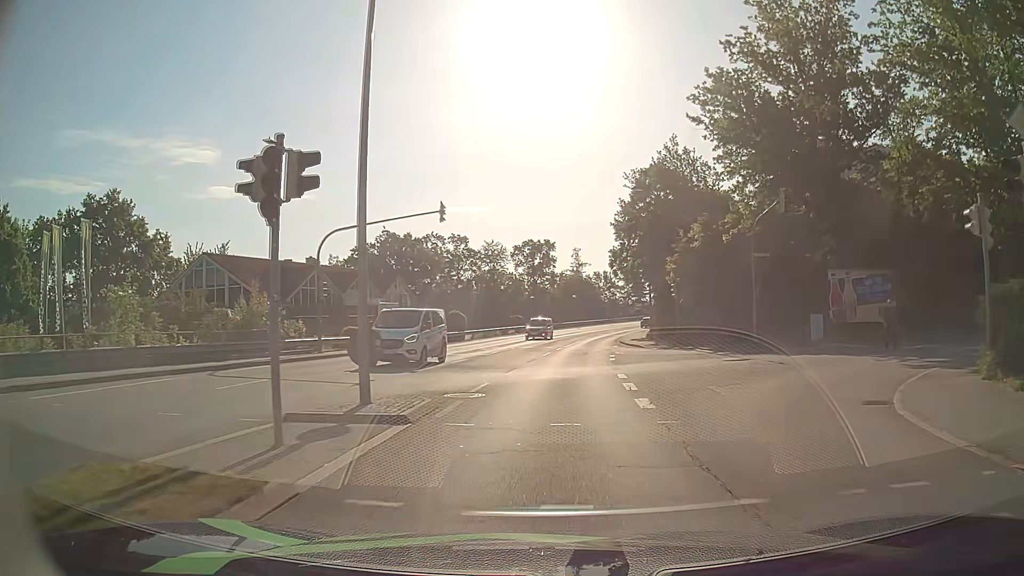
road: tertiary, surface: asphalt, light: Day
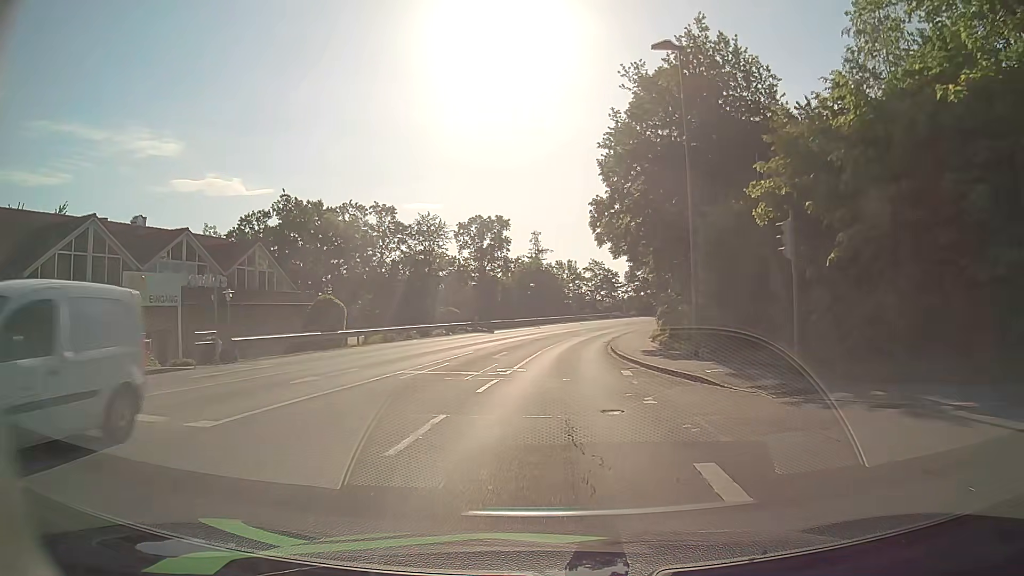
(+1.0, +23.7) m; +4°
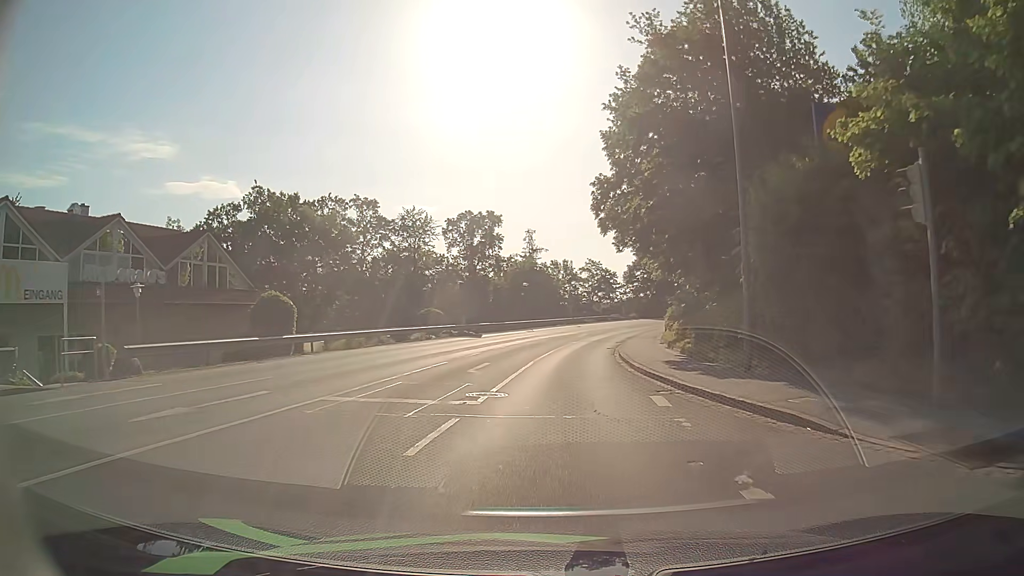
(0.0, +6.1) m; +1°
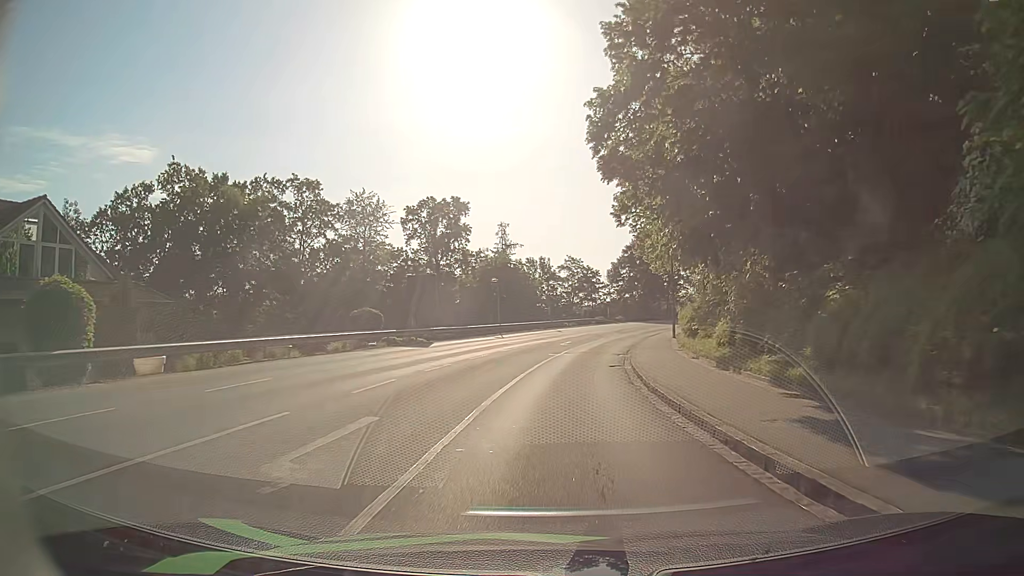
(+0.1, +12.2) m; +1°
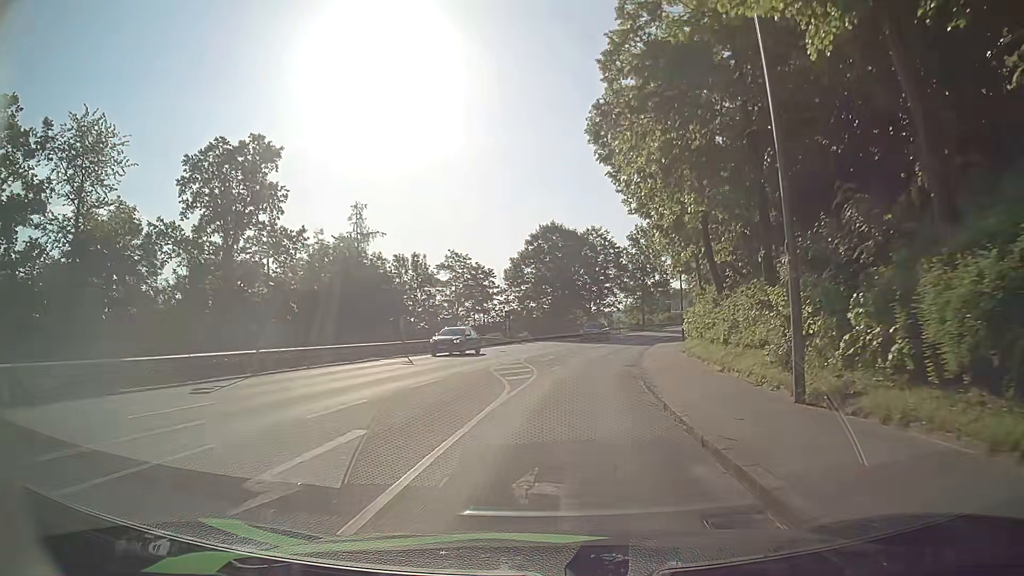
(+2.3, +31.5) m; +9°
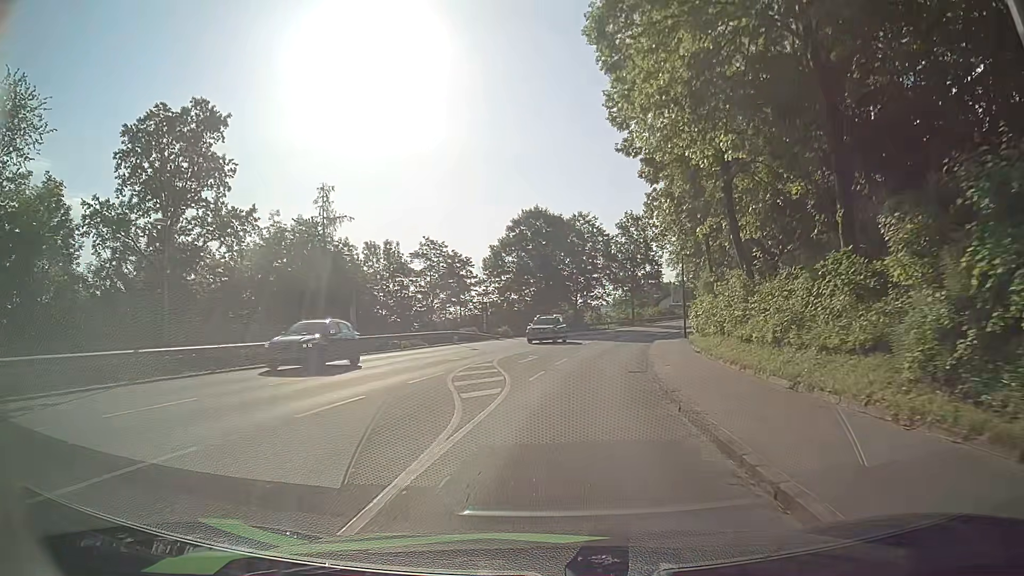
(0.0, +6.5) m; +1°
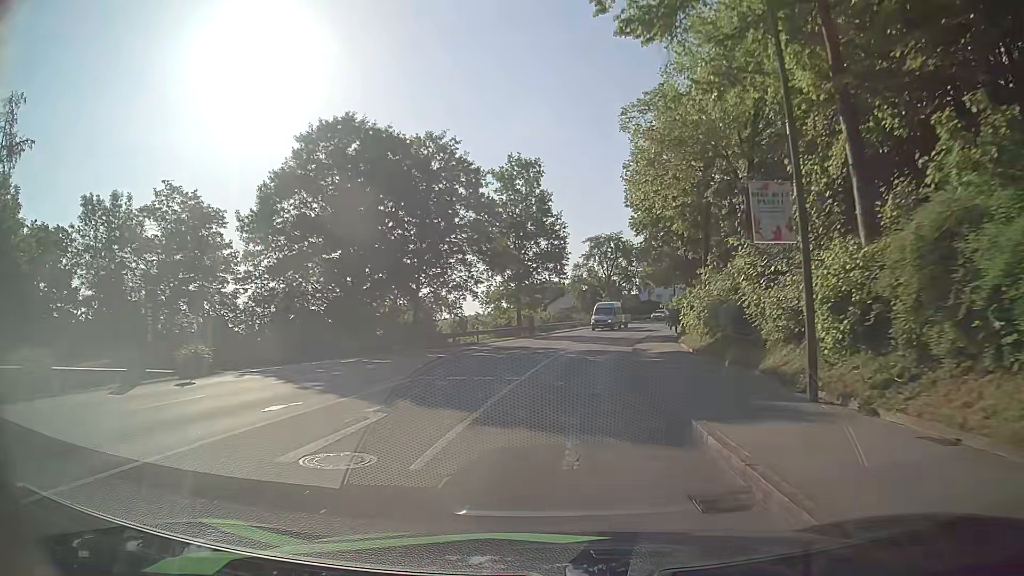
(+3.5, +34.1) m; +12°
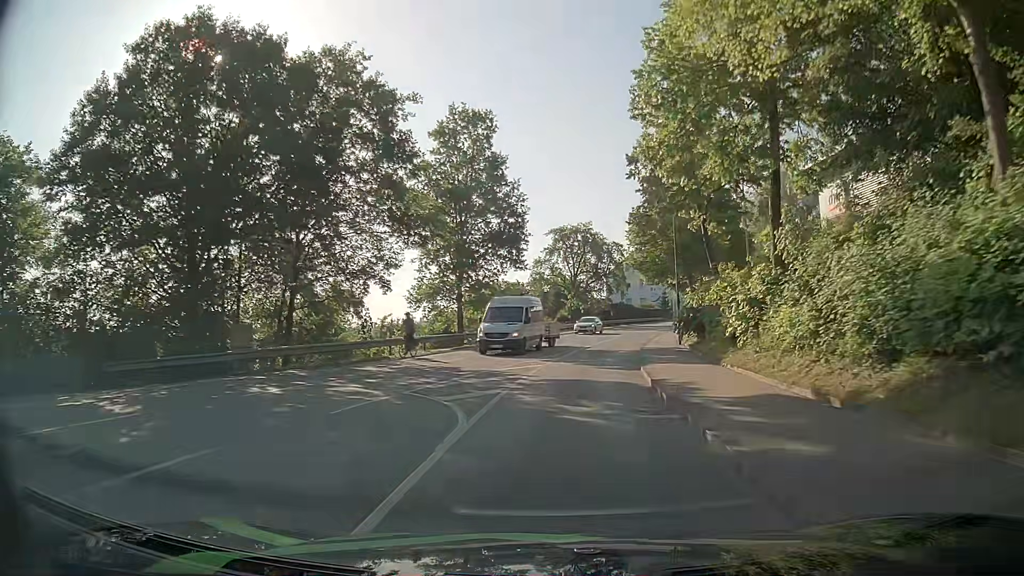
(+0.1, +14.3) m; +3°
